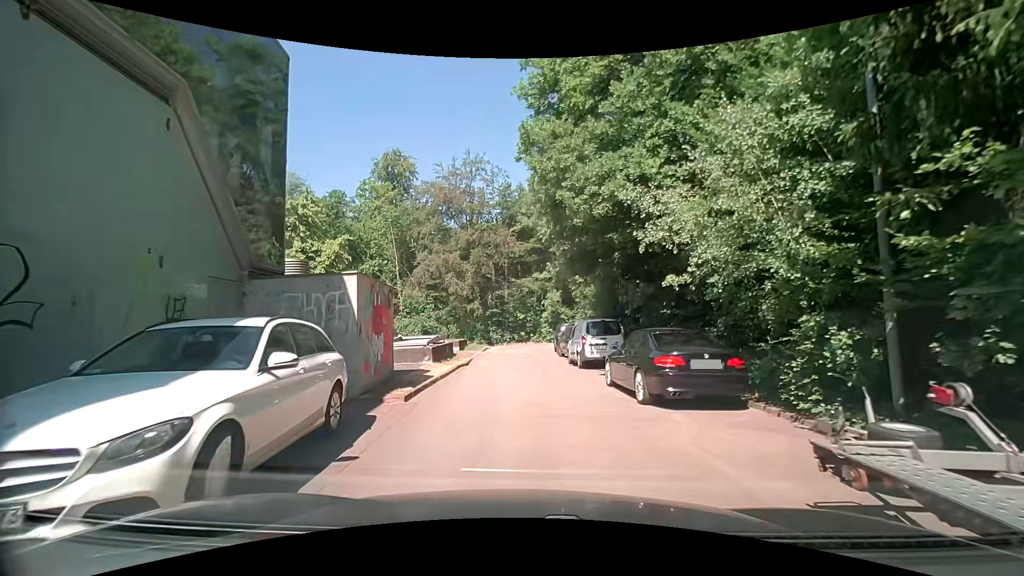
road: unclassified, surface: asphalt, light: Day
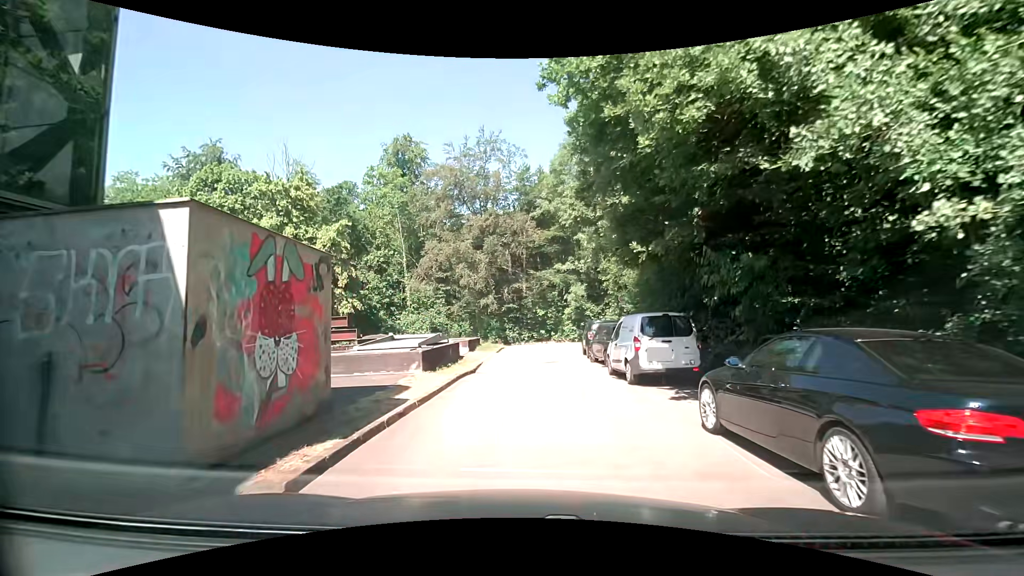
(-0.2, +5.4) m; -4°
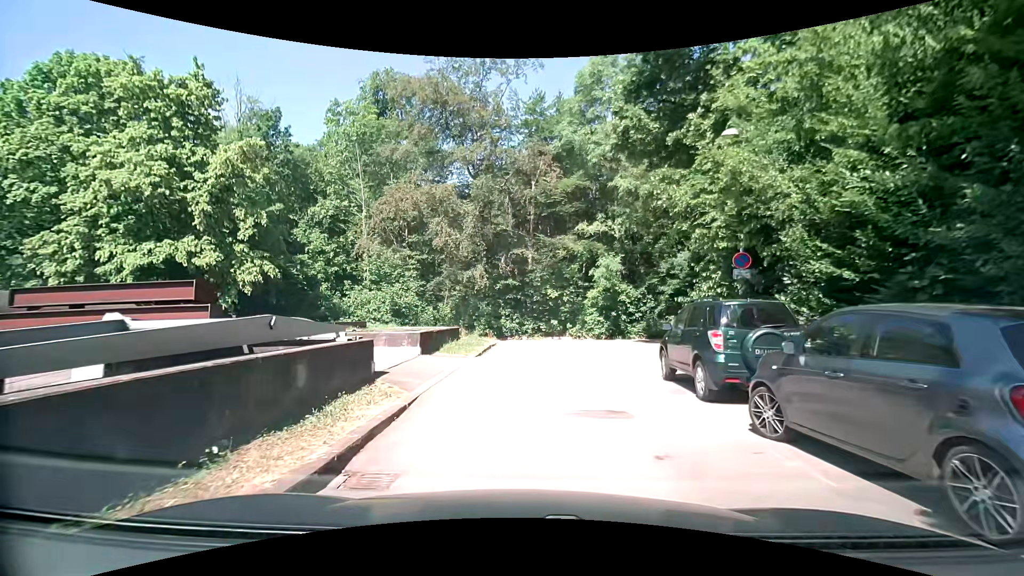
(0.0, +14.3) m; -2°
